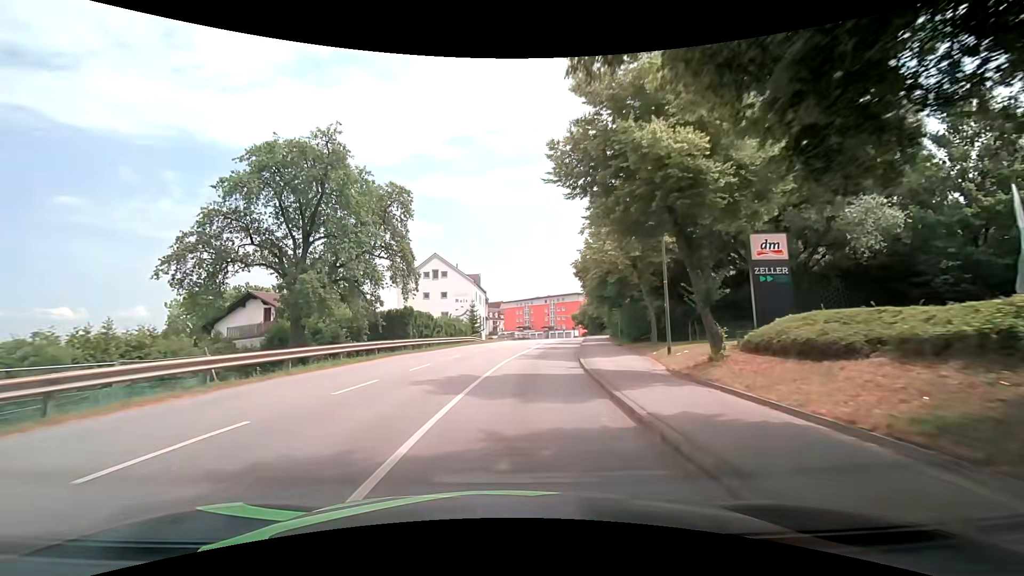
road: tertiary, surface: asphalt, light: Day
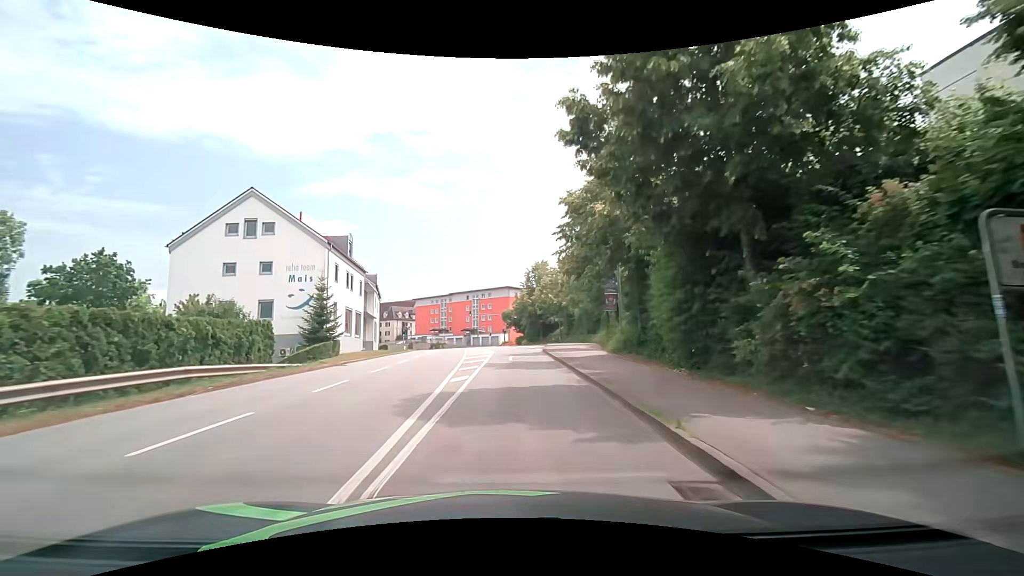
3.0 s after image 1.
(+3.1, +34.0) m; +10°
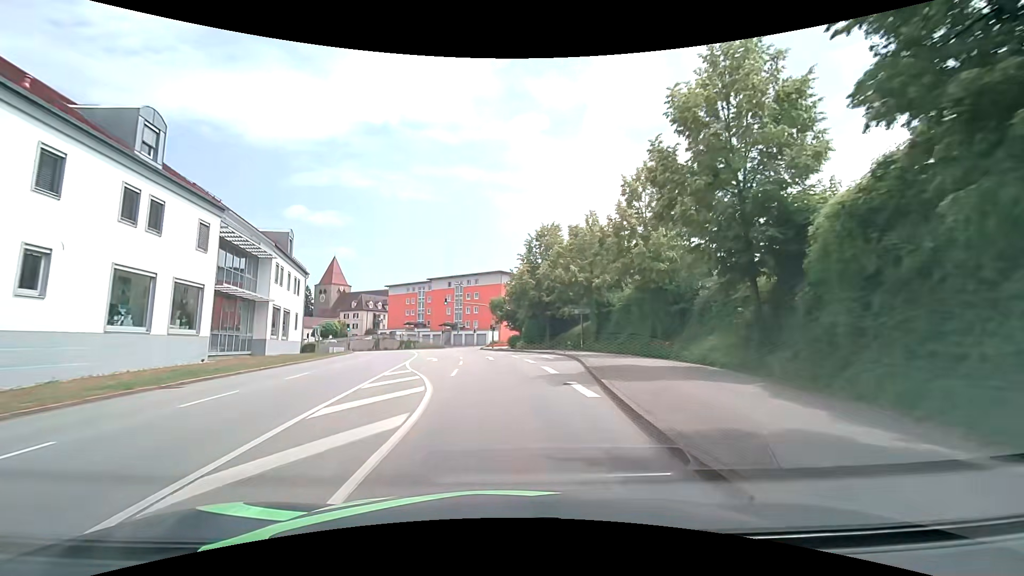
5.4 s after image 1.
(+0.2, +25.7) m; +1°
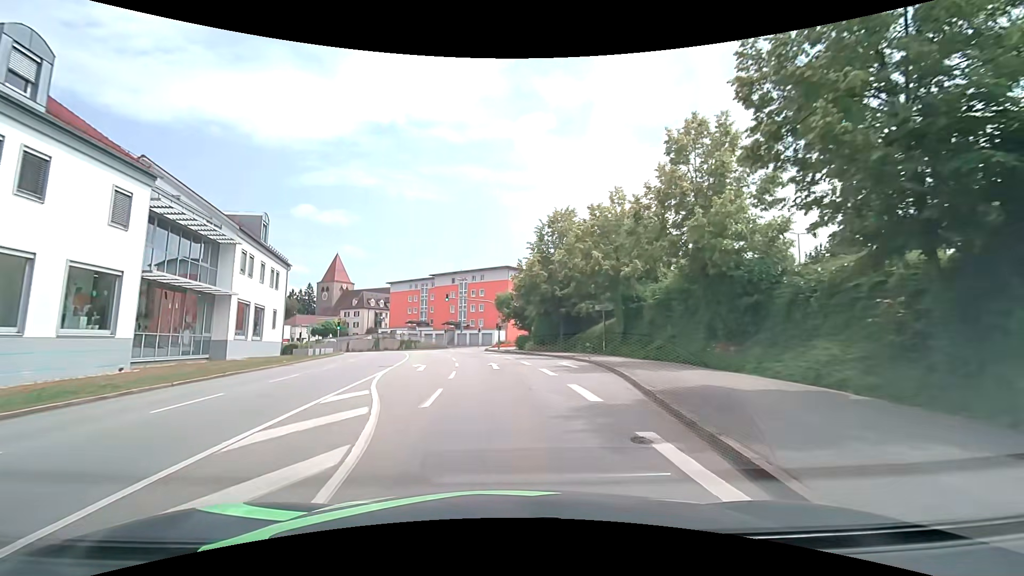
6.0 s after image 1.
(-0.1, +6.2) m; -1°
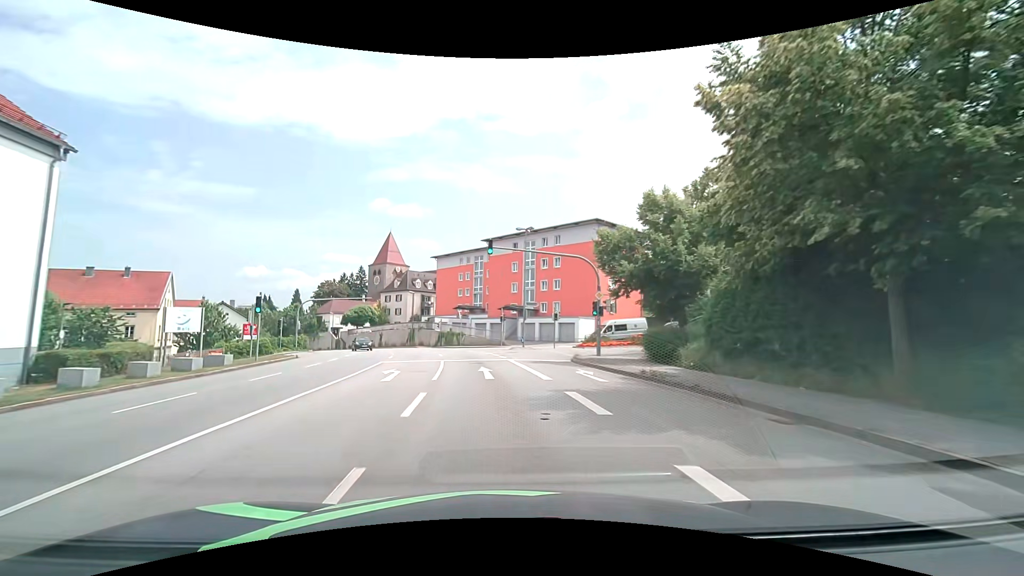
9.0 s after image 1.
(-1.9, +31.2) m; -8°
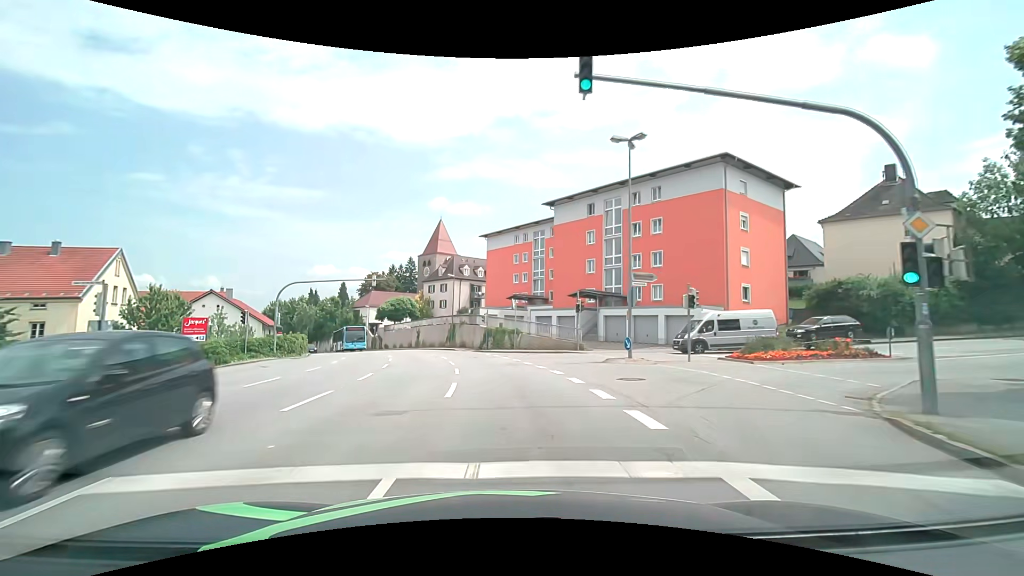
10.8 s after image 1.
(-1.0, +19.2) m; -6°
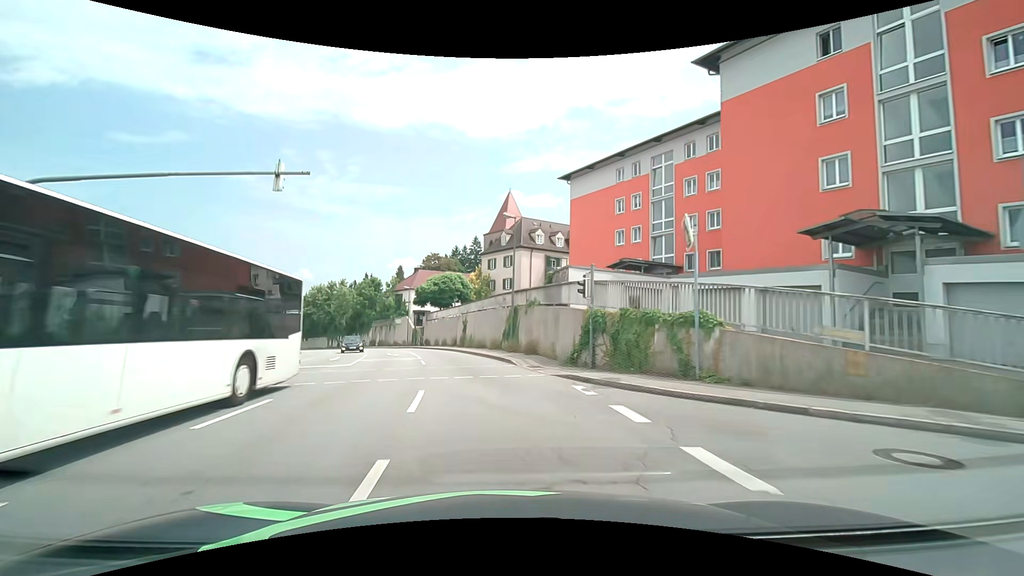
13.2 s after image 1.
(-1.7, +26.2) m; -8°
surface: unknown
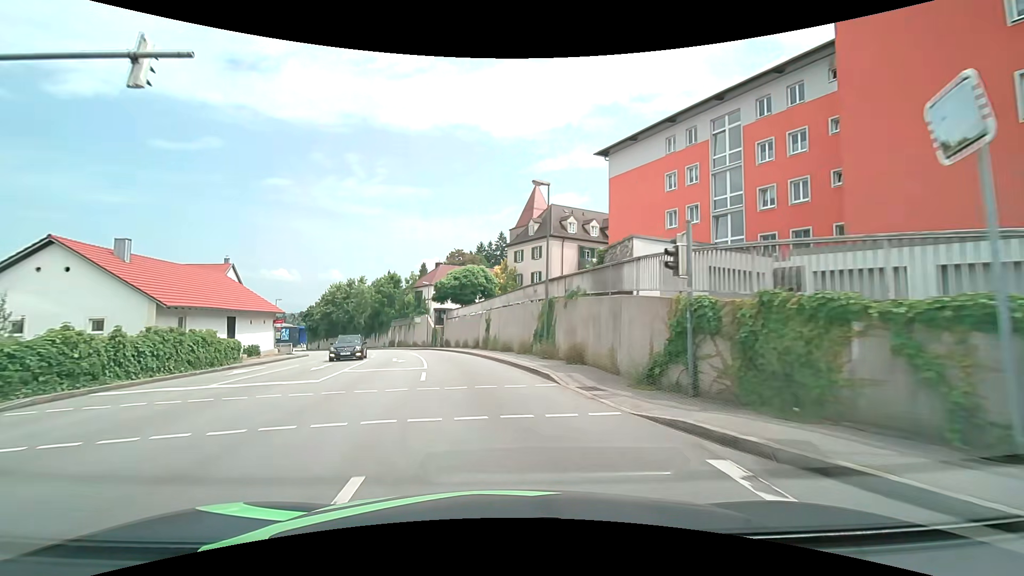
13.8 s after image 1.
(-0.2, +6.5) m; -3°
(0, +10) (-2, +20) (-4, +30) (-6, +39) (-9, +49) (-12, +58) (-16, +68) (-21, +76) (-27, +84) (-33, +93) m
